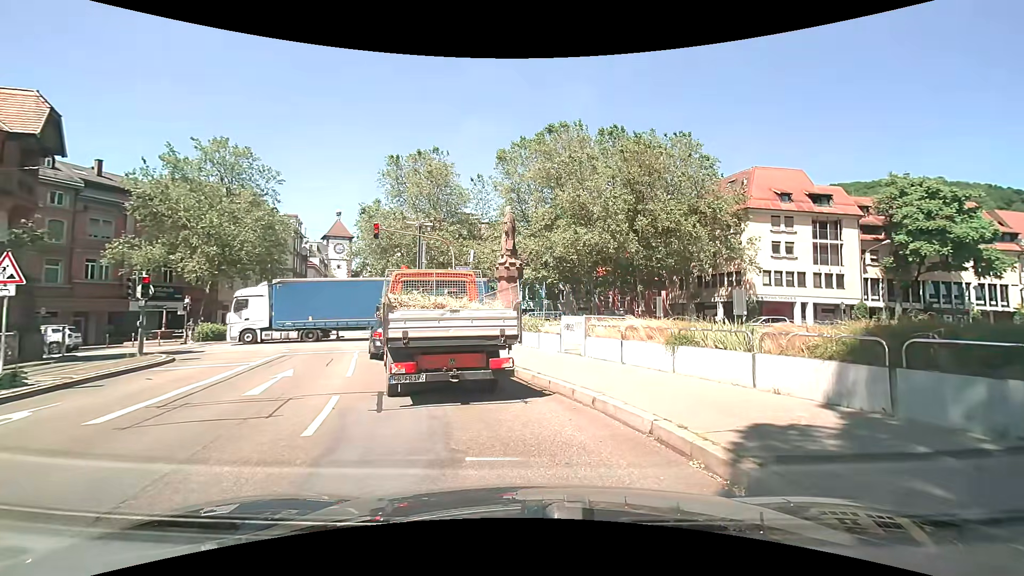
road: primary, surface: asphalt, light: Day
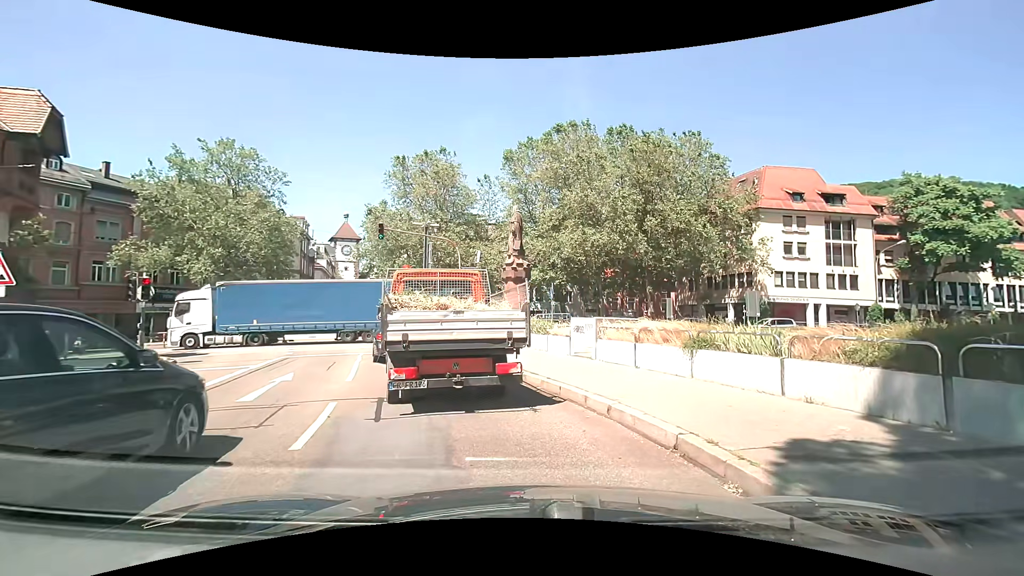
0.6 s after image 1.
(0.0, +0.5) m; 0°
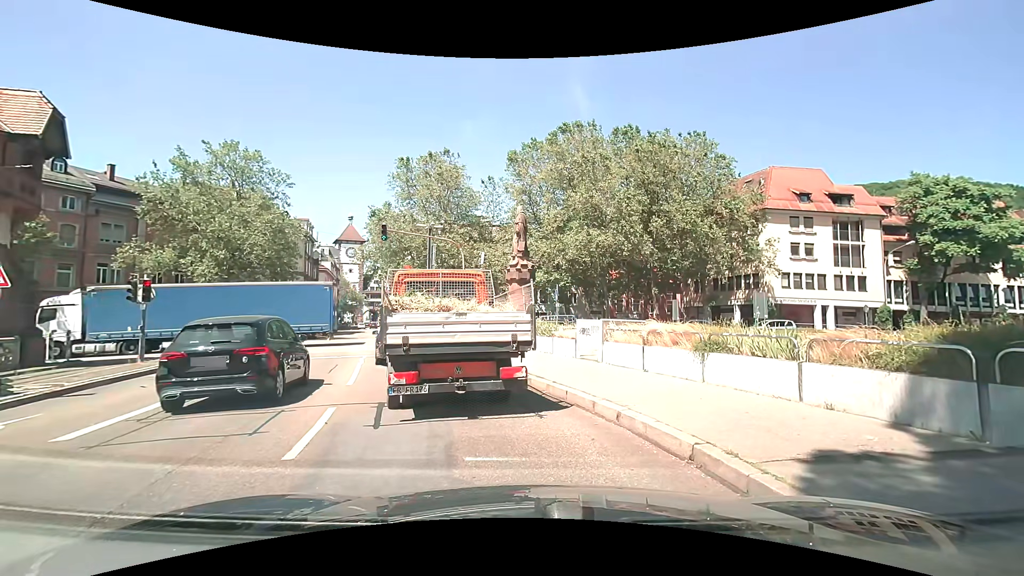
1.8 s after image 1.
(0.0, +0.3) m; 0°
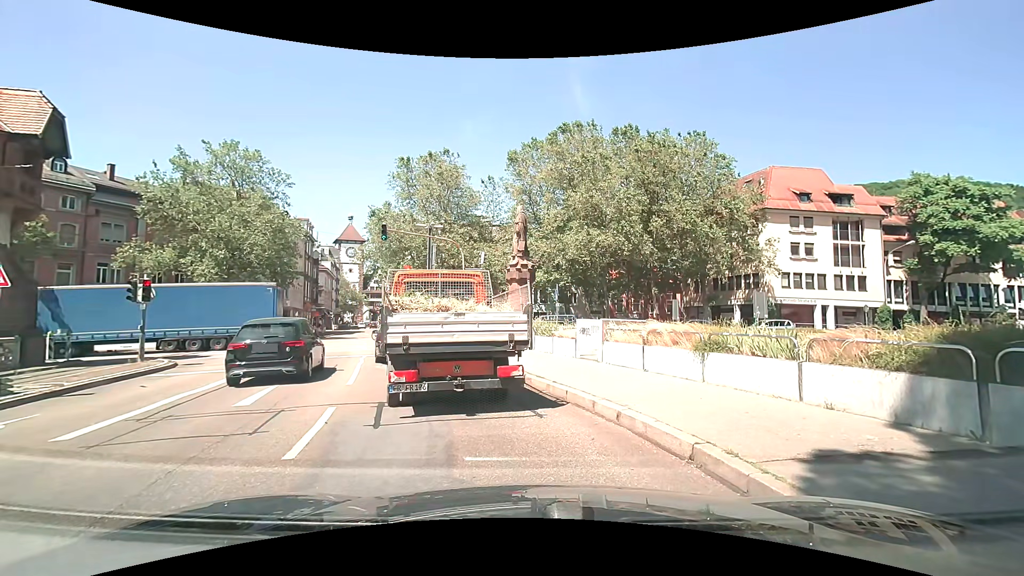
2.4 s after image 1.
(0.0, 0.0) m; 0°
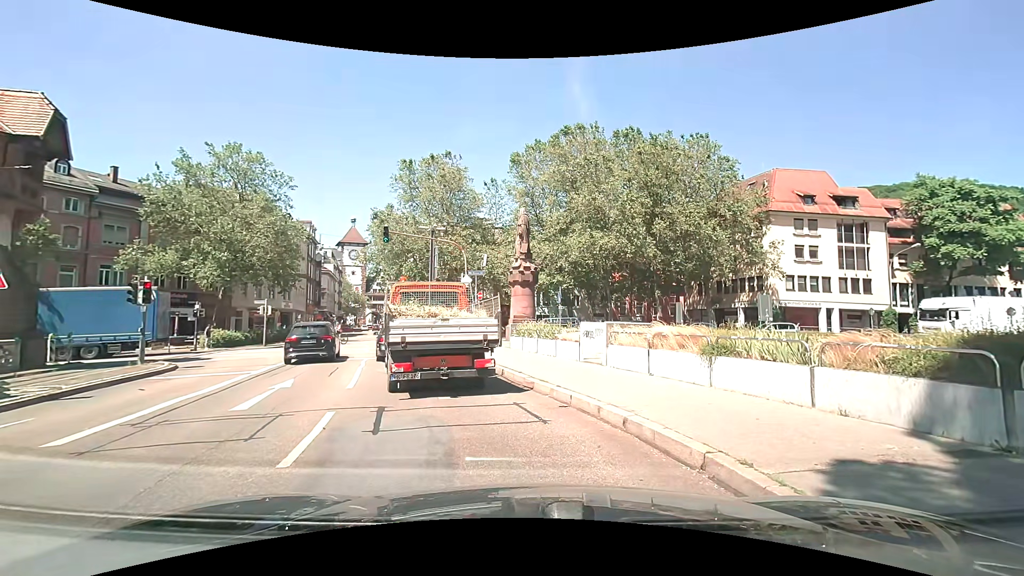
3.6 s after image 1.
(0.0, +0.2) m; 0°
